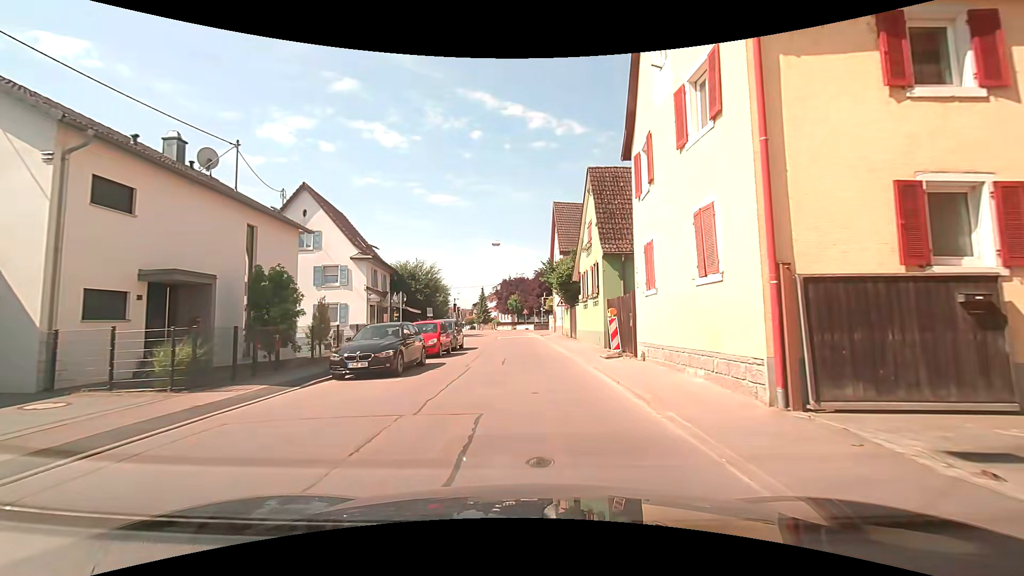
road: residential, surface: asphalt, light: Day
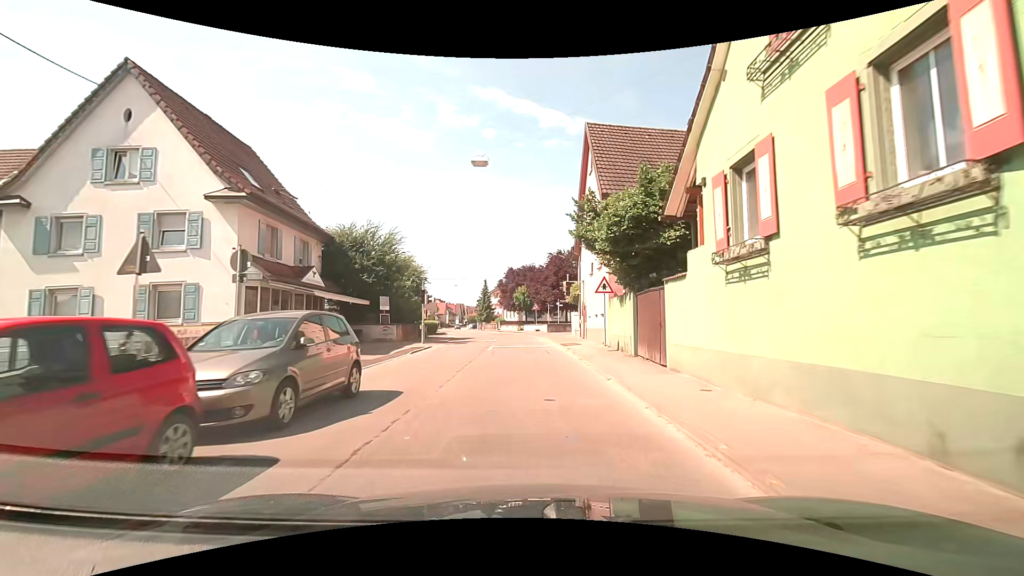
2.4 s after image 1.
(0.0, +17.9) m; -1°
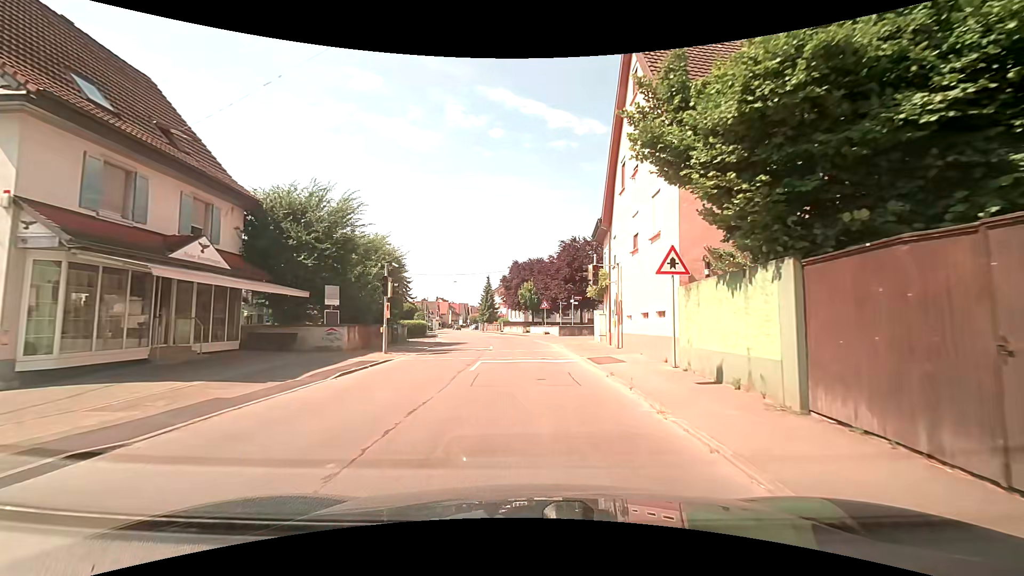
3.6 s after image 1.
(0.0, +9.1) m; 0°
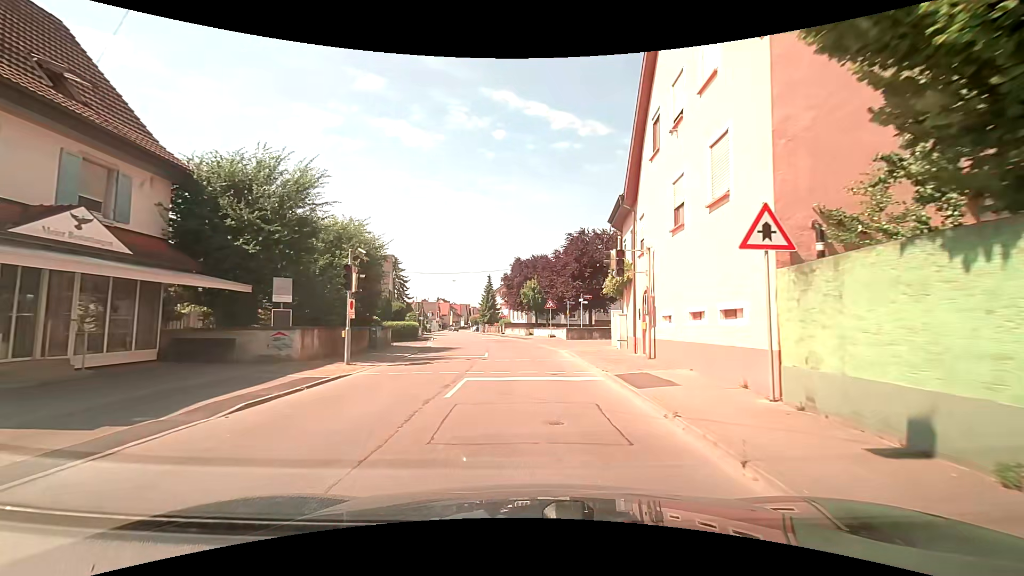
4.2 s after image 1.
(-0.1, +4.6) m; -1°
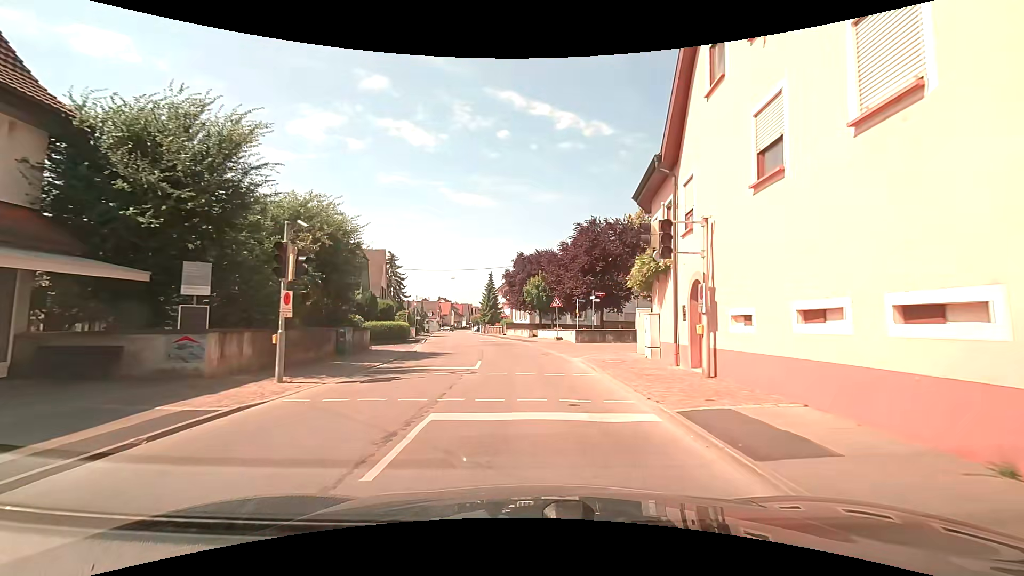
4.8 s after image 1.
(-0.1, +4.5) m; -2°
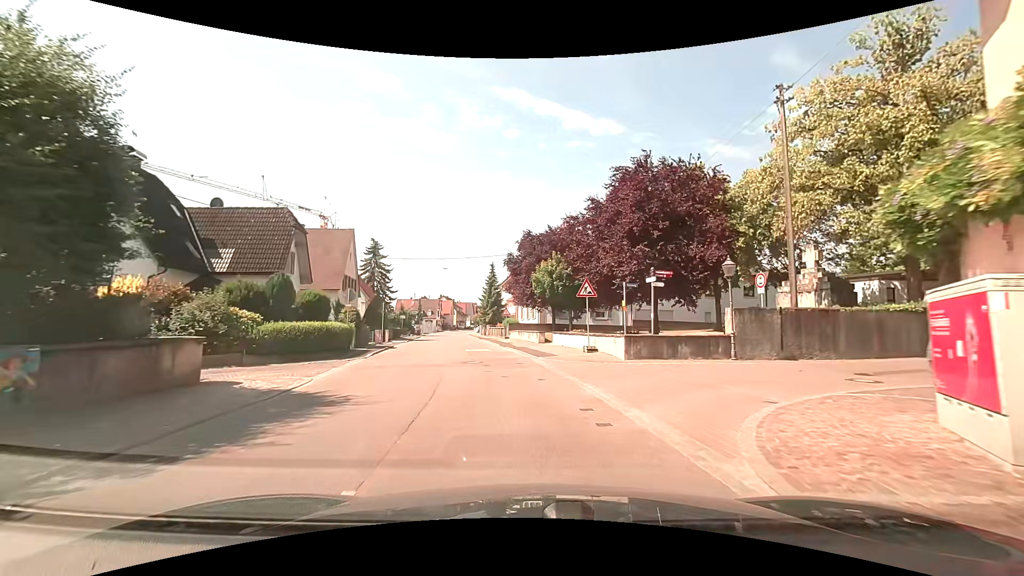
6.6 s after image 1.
(+0.4, +13.3) m; +2°
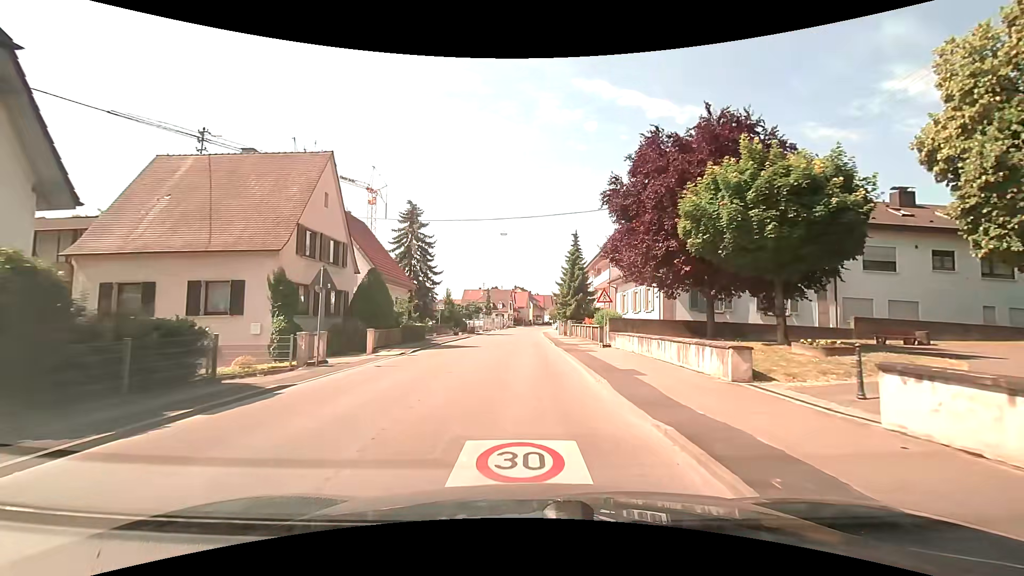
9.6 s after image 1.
(-2.0, +21.4) m; -10°
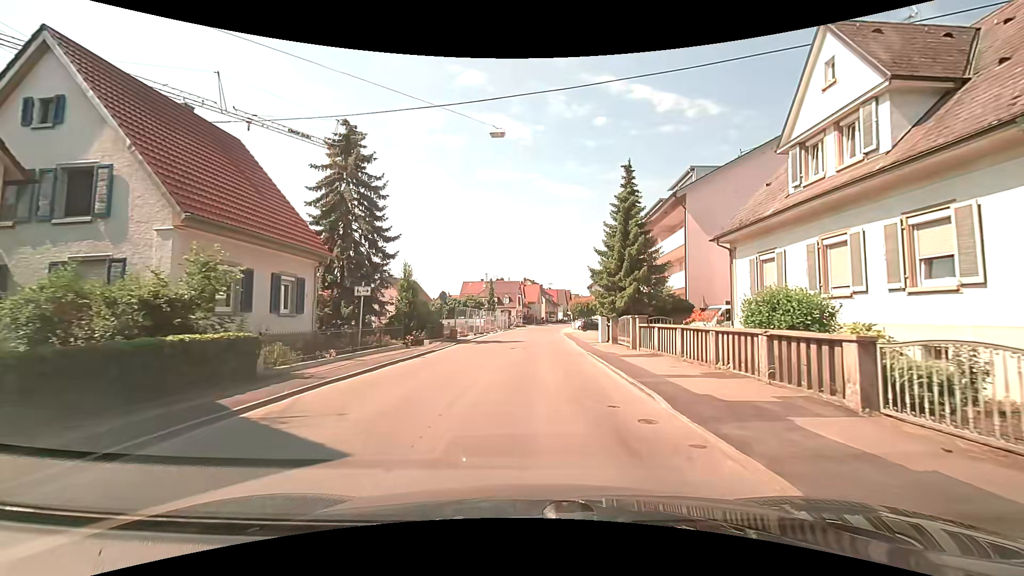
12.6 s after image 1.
(-0.5, +21.2) m; -1°
(0, +10) (0, +20) (+1, +30) (+1, +40) (+2, +50) (+2, +60) (+3, +70) (+4, +80) (+5, +90) (+6, +100) m
